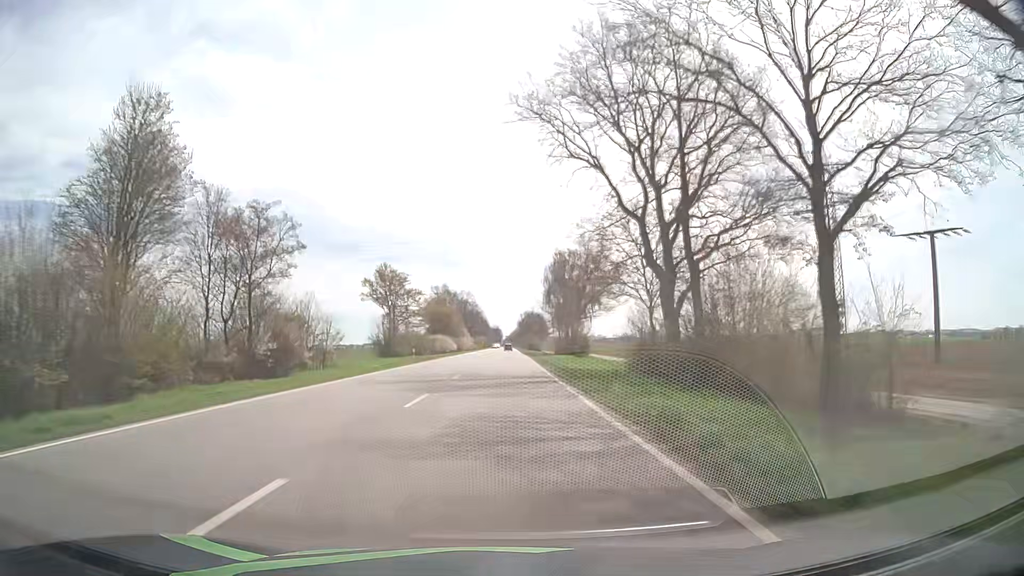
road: primary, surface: asphalt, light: Day
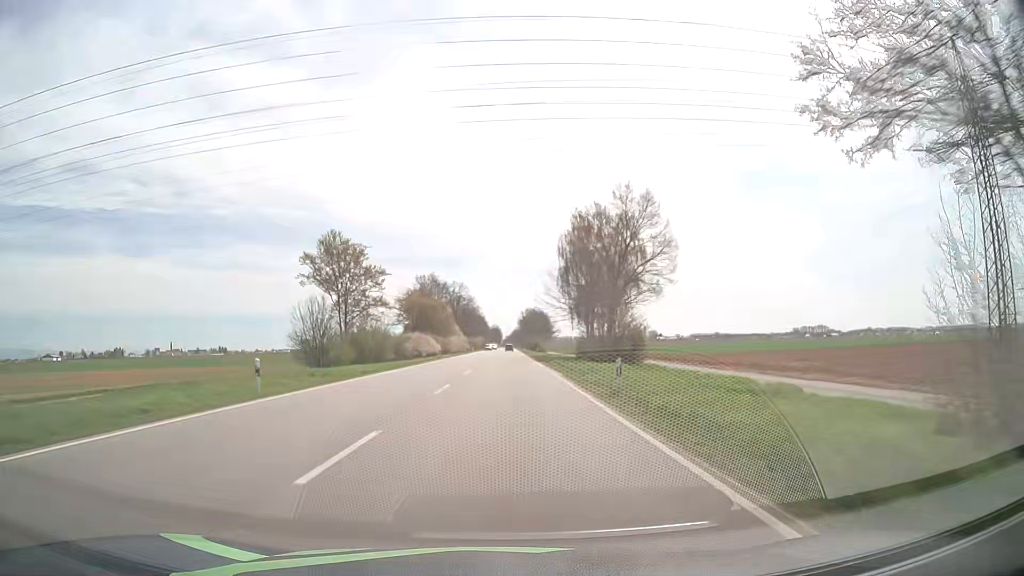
(+0.1, +32.1) m; 0°
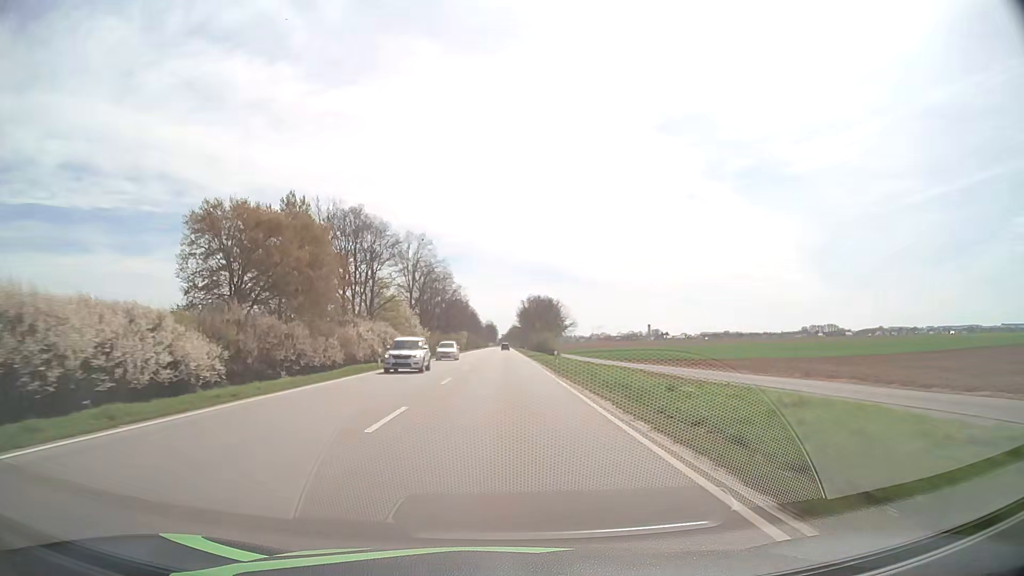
(+0.2, +80.4) m; 0°
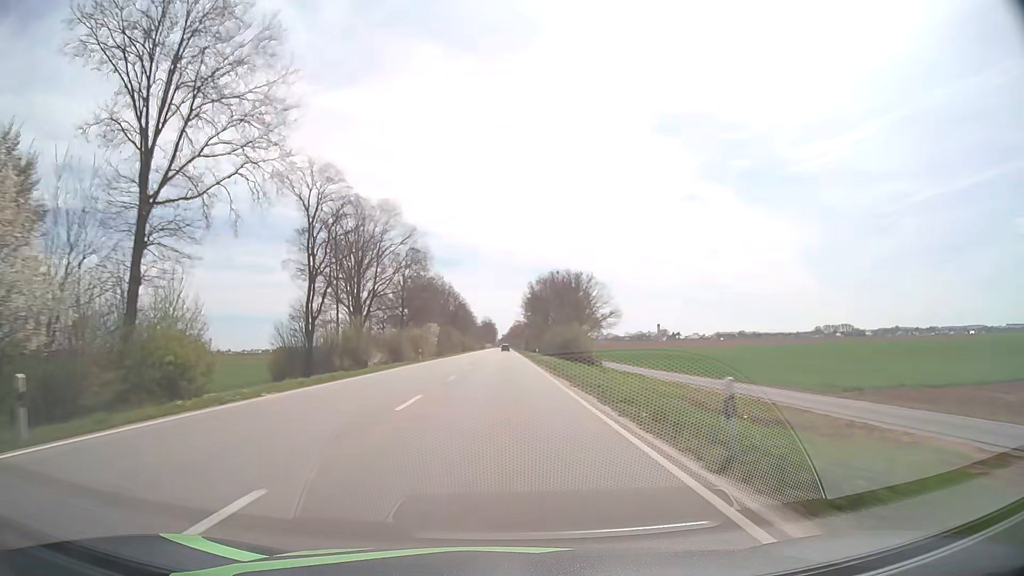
(+0.1, +80.5) m; 0°
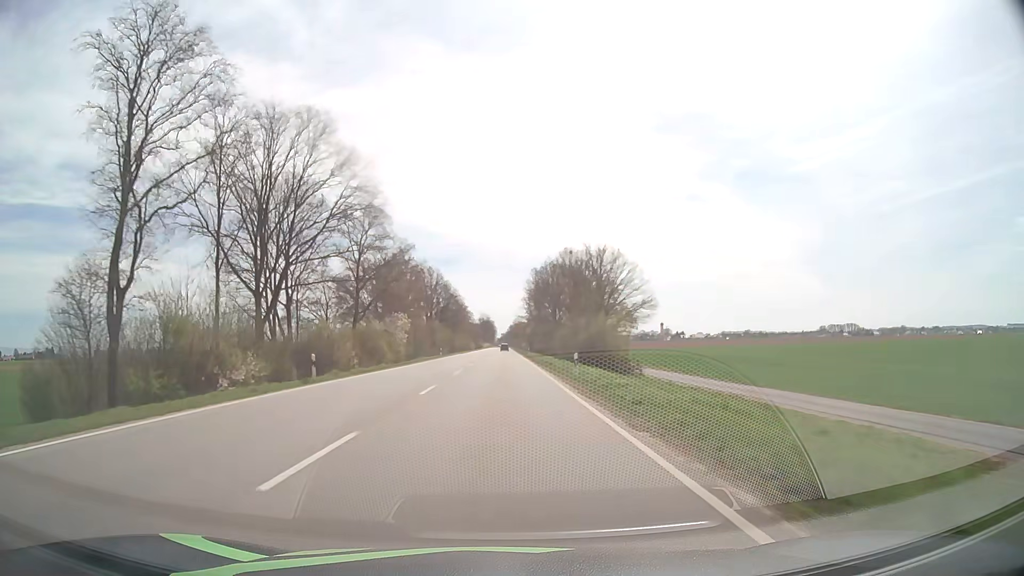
(0.0, +32.0) m; 0°
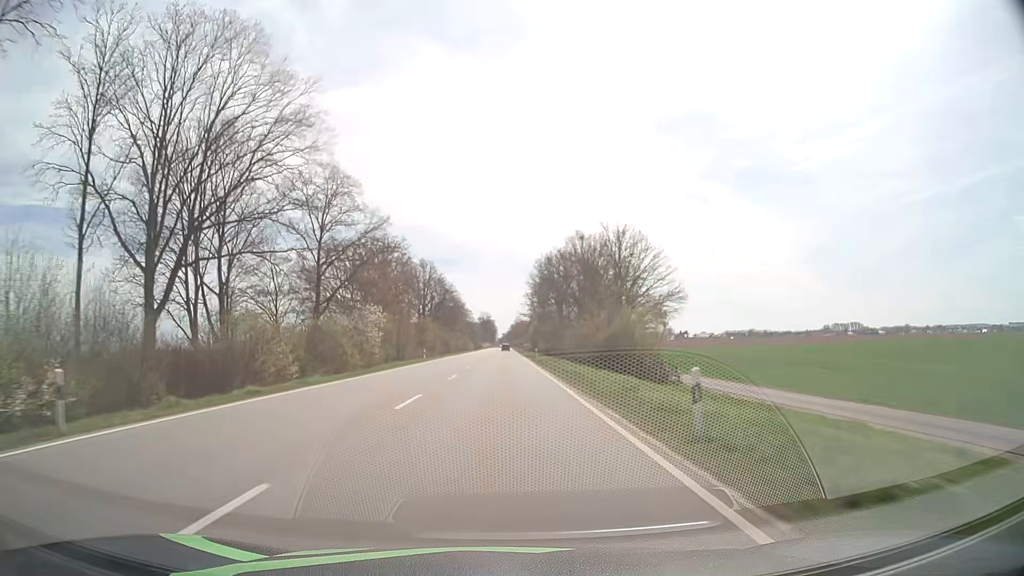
(0.0, +15.9) m; 0°
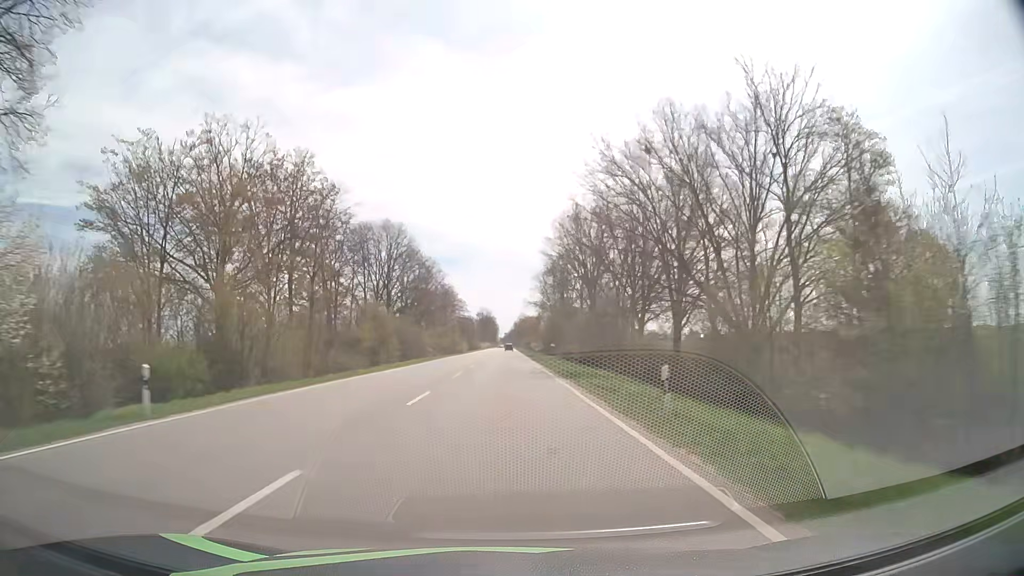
(-0.1, +47.4) m; 0°
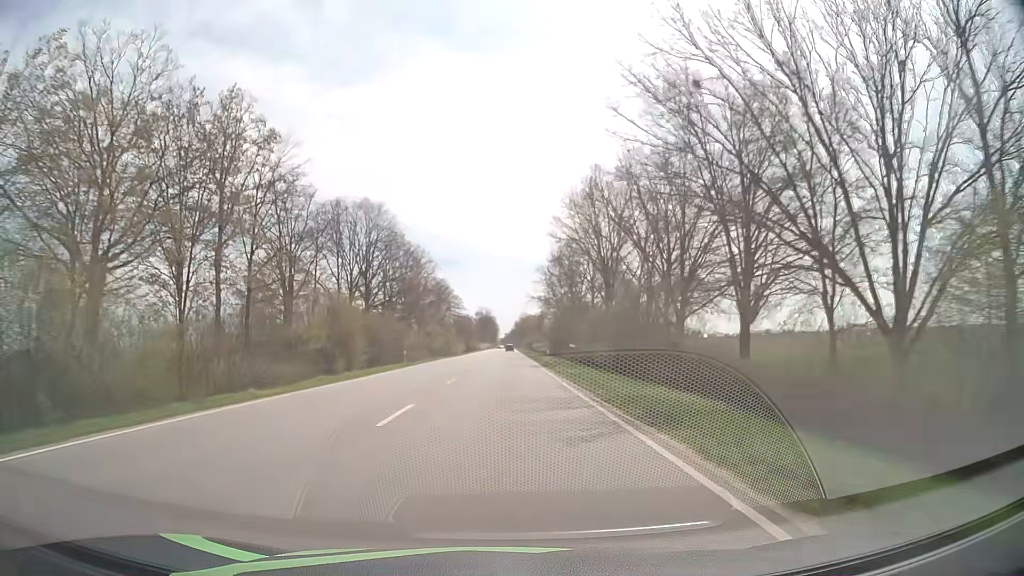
(0.0, +15.7) m; 0°
(0, +10) (0, +20) (0, +30) (0, +40) (0, +50) (0, +60) (0, +70) (0, +80) (0, +90) (0, +100) m
